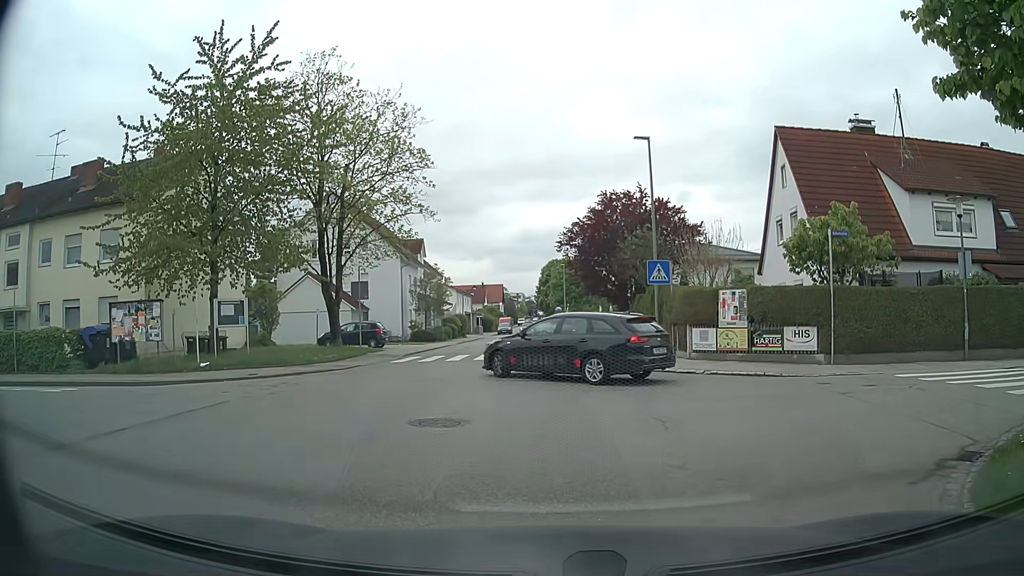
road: unclassified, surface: asphalt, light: Day
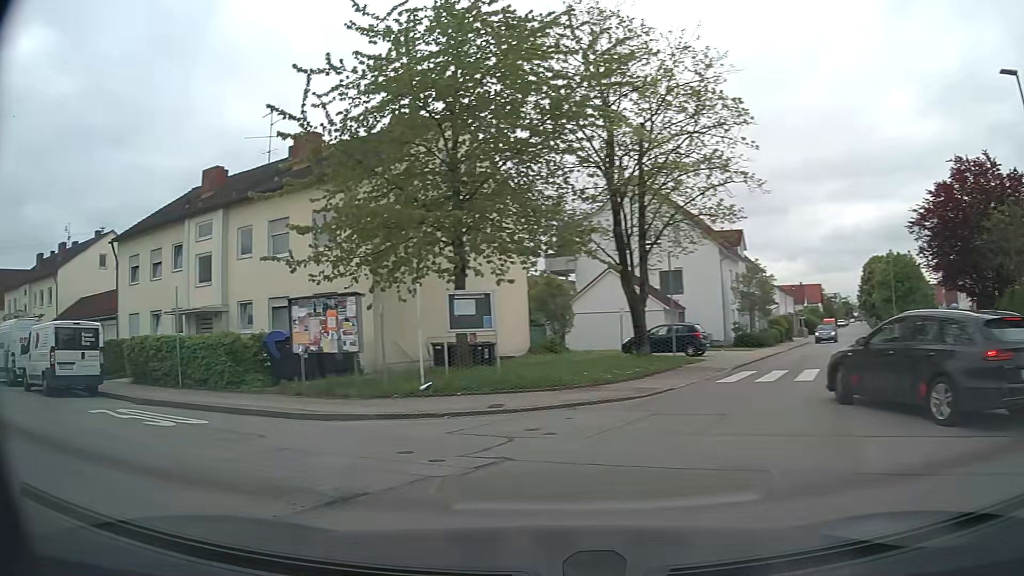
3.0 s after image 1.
(-0.7, +7.3) m; -25°
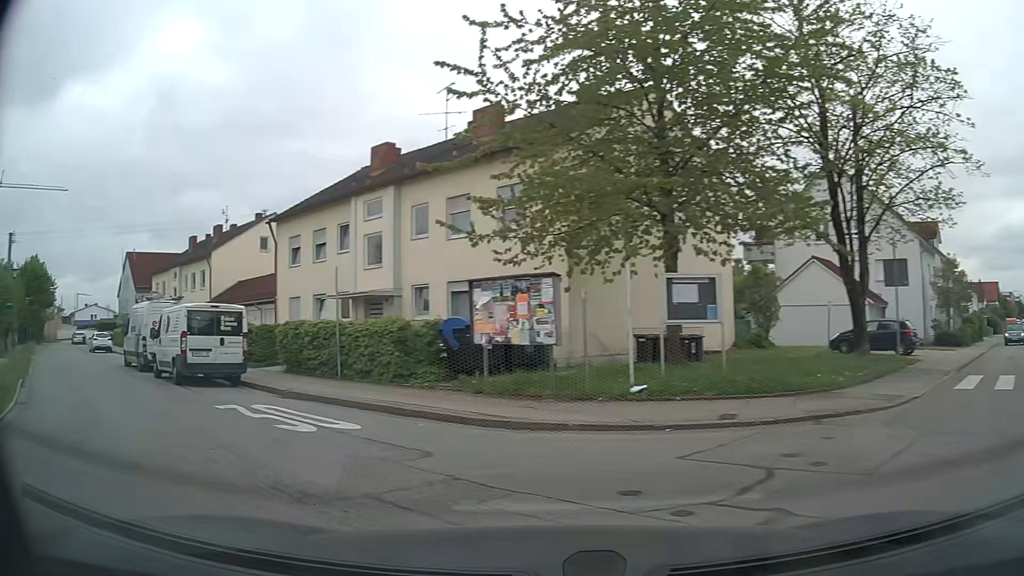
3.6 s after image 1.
(-0.3, +2.4) m; -15°
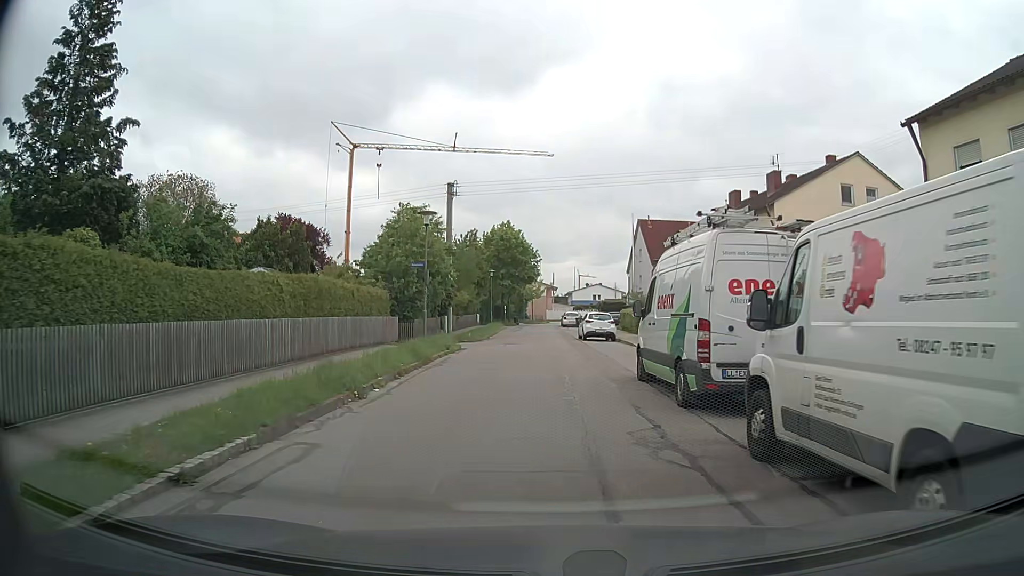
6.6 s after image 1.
(-8.4, +13.4) m; -44°
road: residential
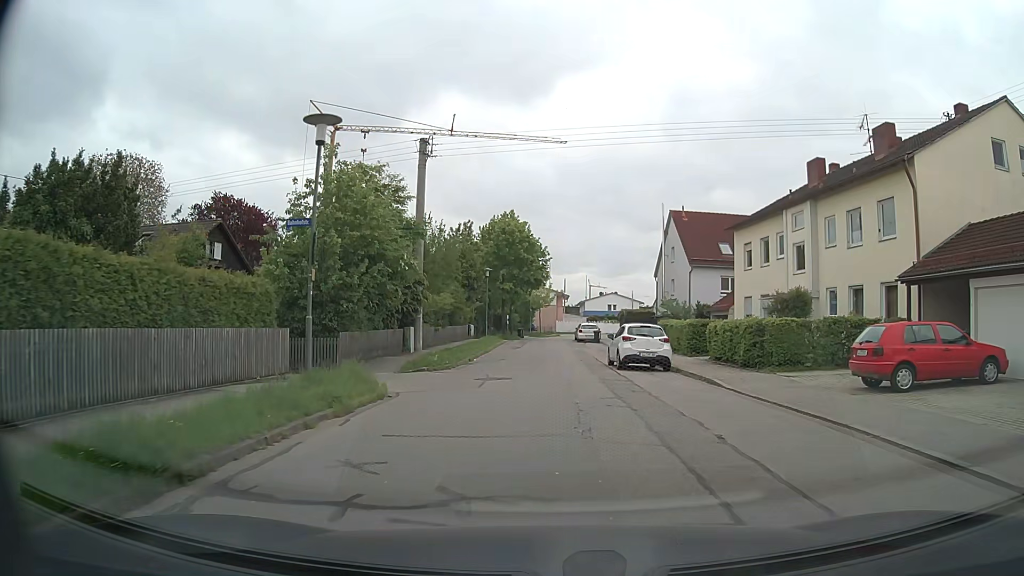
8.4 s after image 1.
(-0.2, +13.6) m; -1°
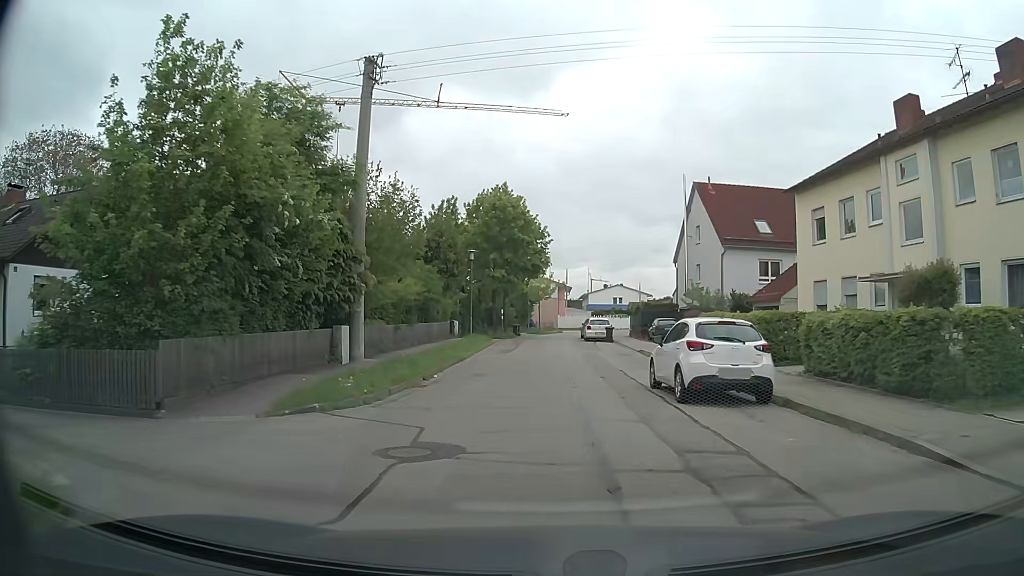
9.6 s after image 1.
(+0.1, +9.9) m; +1°
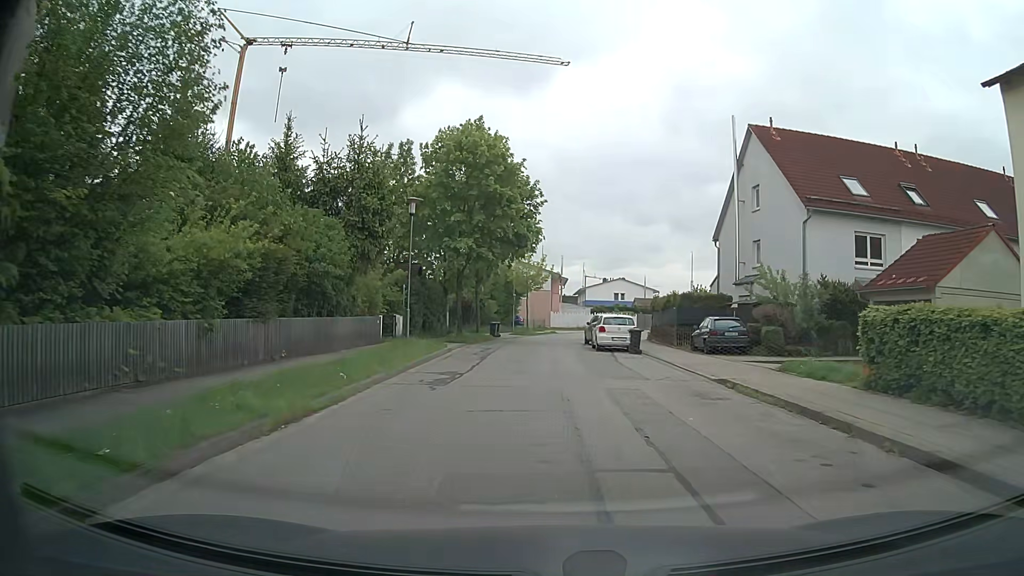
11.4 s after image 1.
(0.0, +15.3) m; +1°
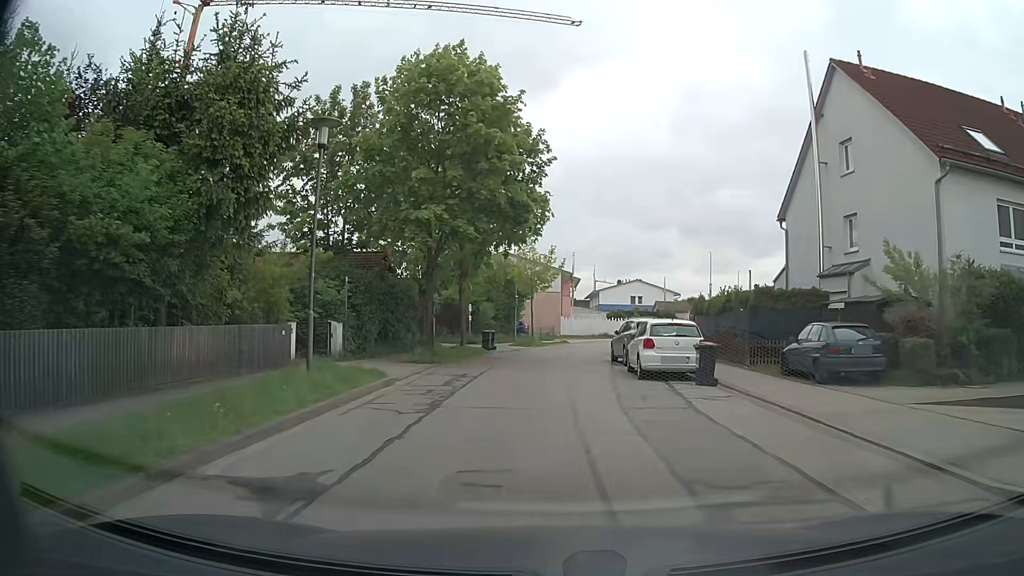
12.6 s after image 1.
(-0.1, +10.2) m; -1°
(0, +10) (0, +20) (+1, +30) (+3, +40) (+7, +49) (+12, +58) (+17, +66) (+24, +74) (+31, +80) (+39, +86) m
